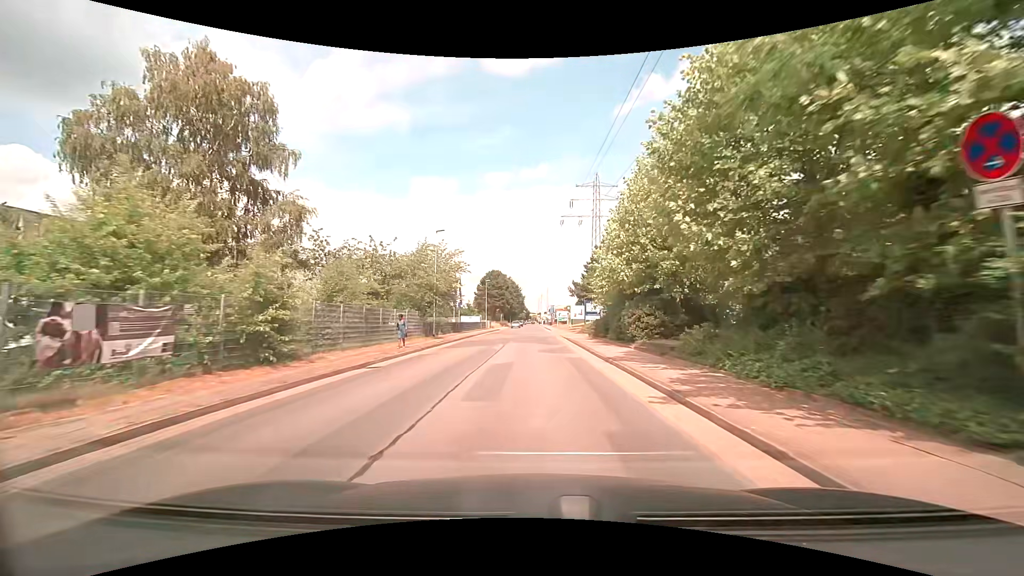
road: residential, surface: asphalt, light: Day
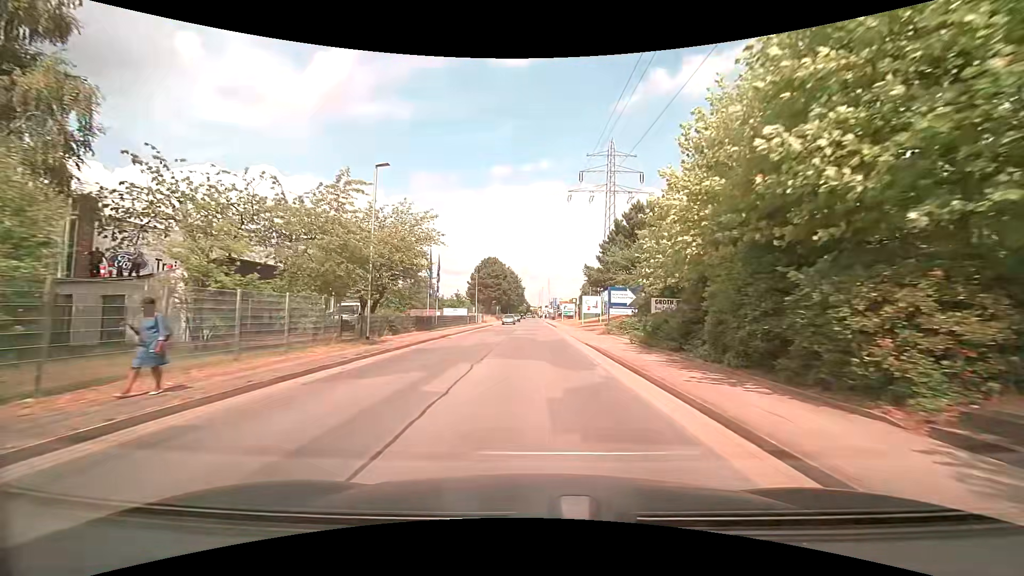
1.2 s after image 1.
(0.0, +14.5) m; 0°
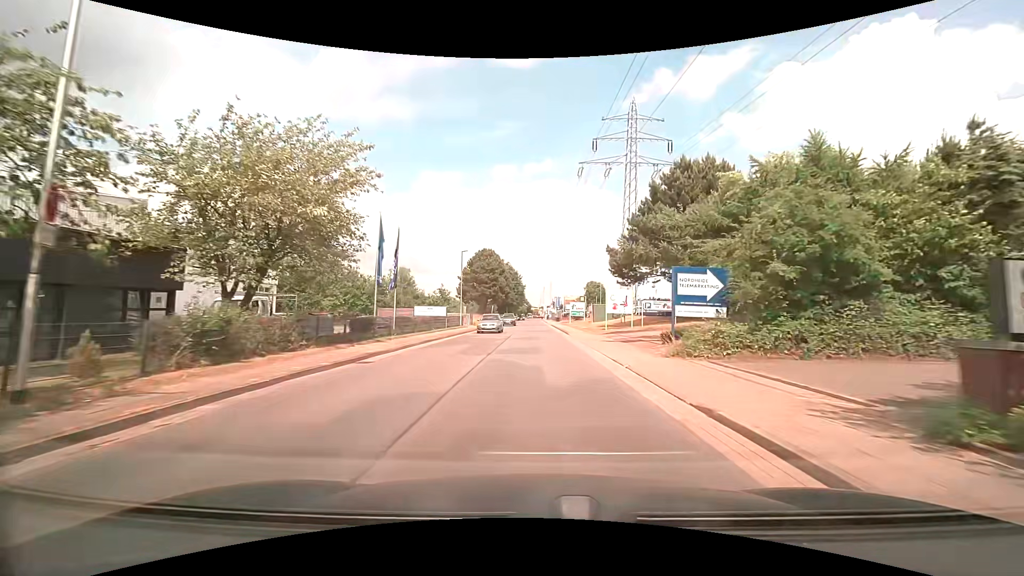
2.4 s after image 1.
(-0.1, +14.8) m; -1°
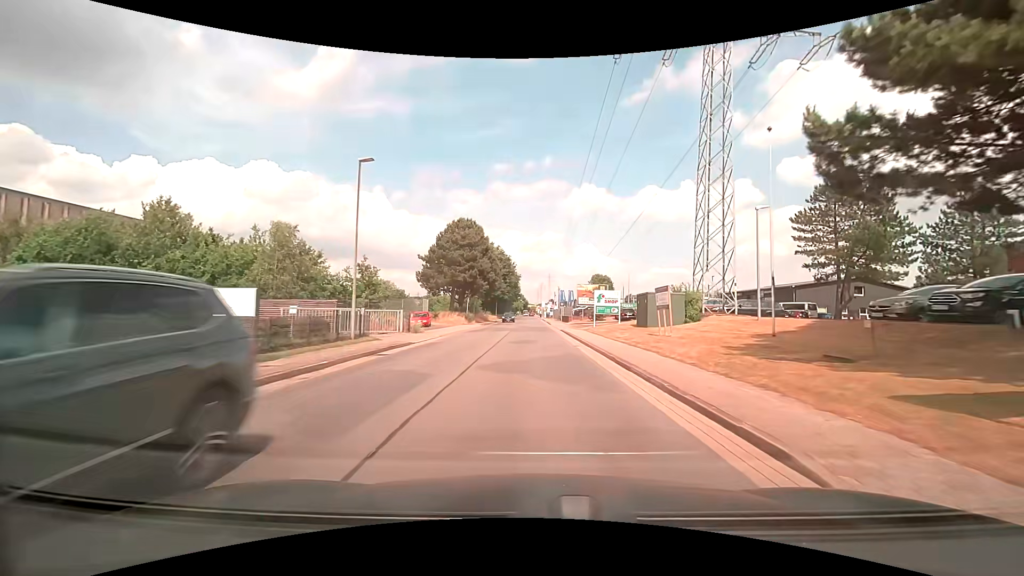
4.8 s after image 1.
(+0.2, +29.1) m; 0°
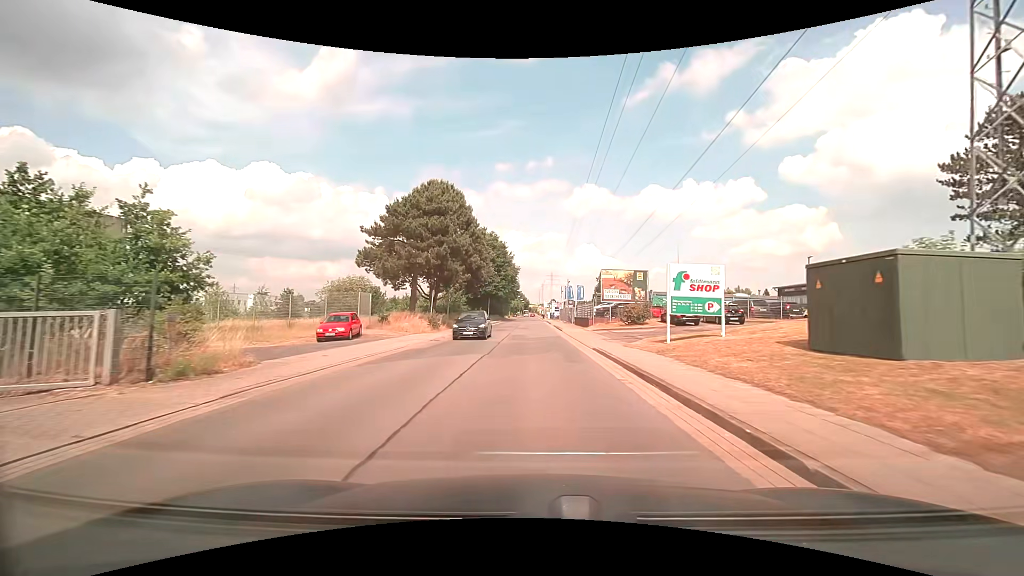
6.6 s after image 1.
(0.0, +20.5) m; 0°
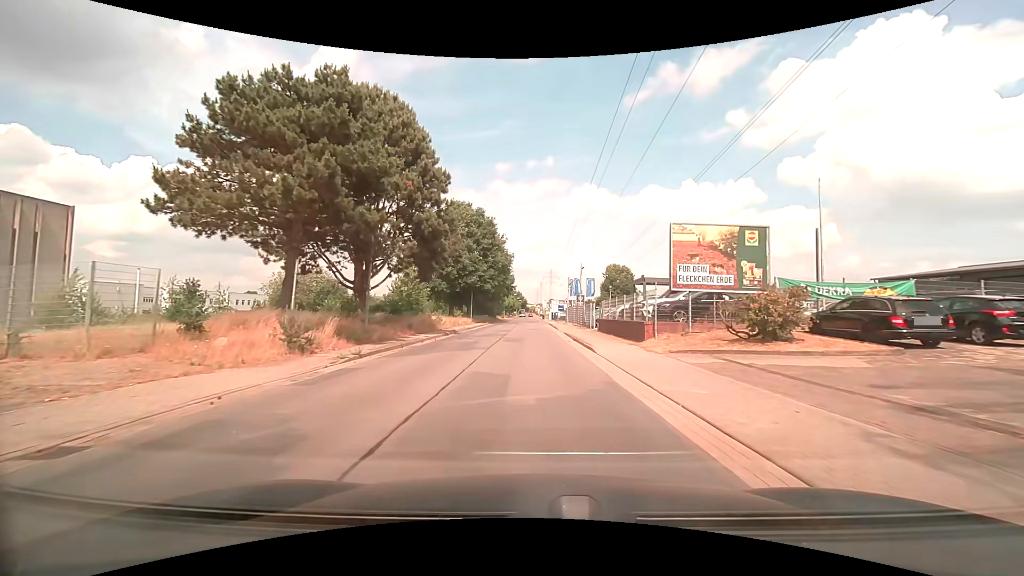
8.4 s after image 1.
(-0.1, +20.8) m; 0°
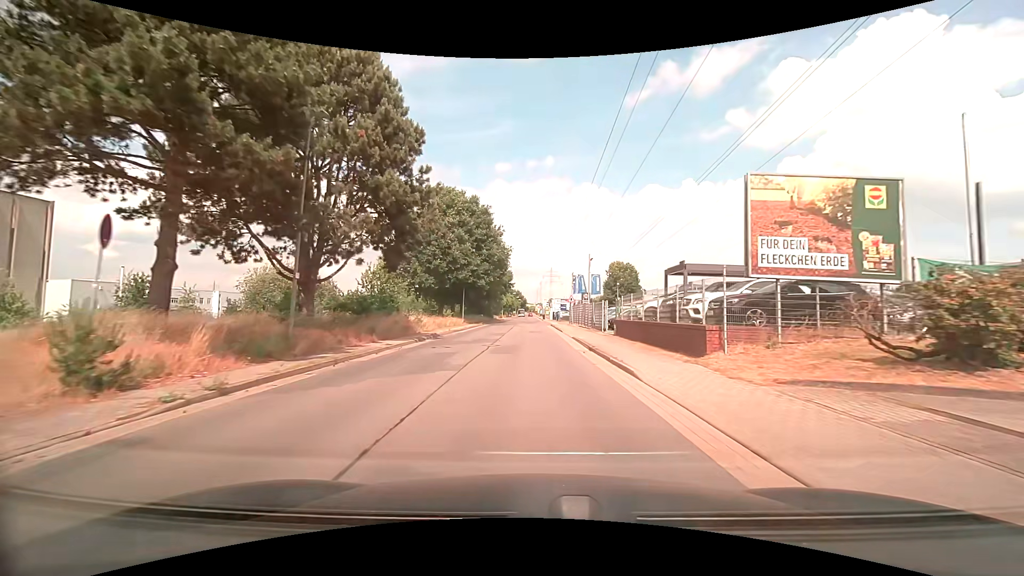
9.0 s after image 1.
(0.0, +7.0) m; 0°
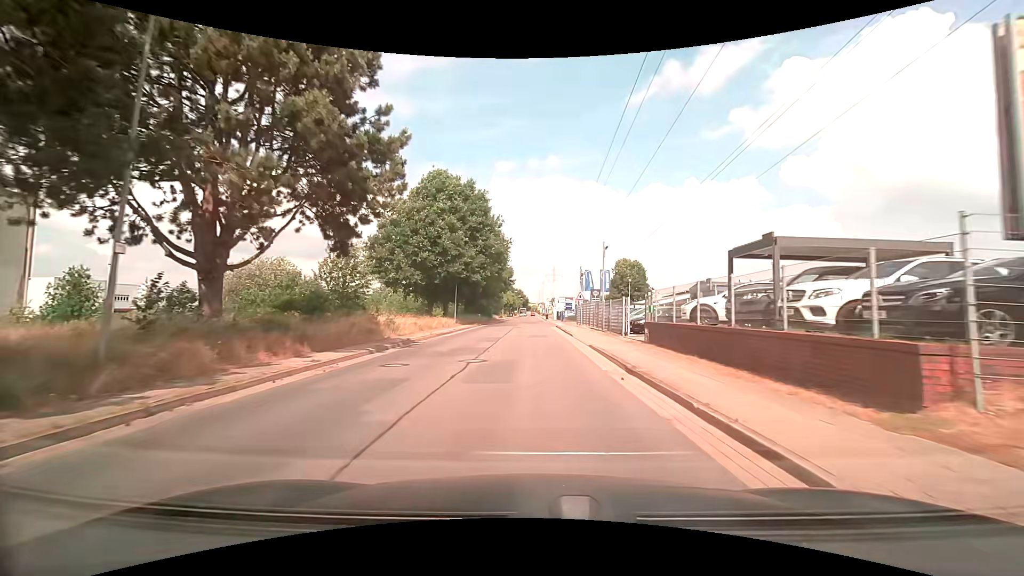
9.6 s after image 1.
(0.0, +6.9) m; 0°
